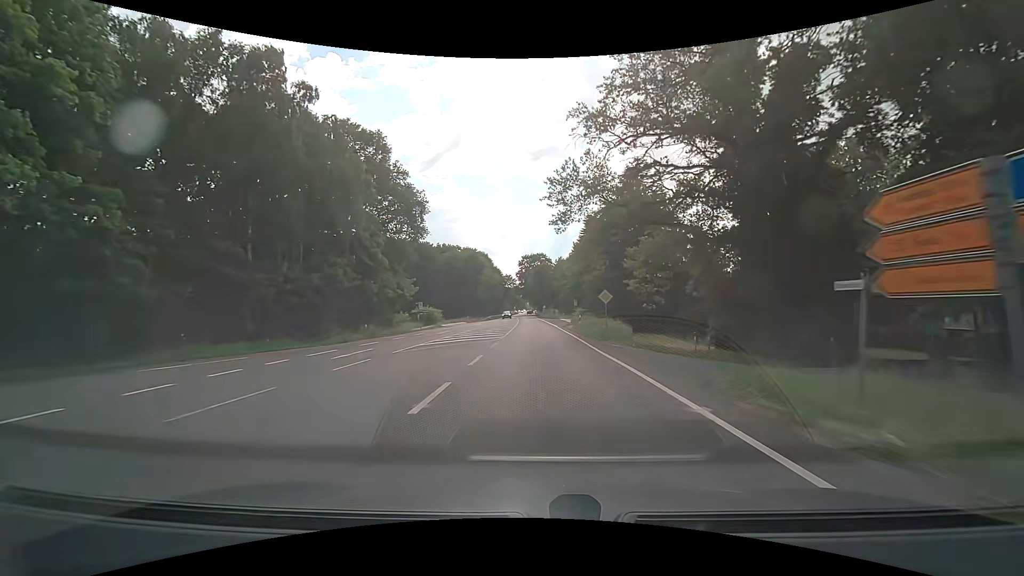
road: primary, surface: asphalt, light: Day
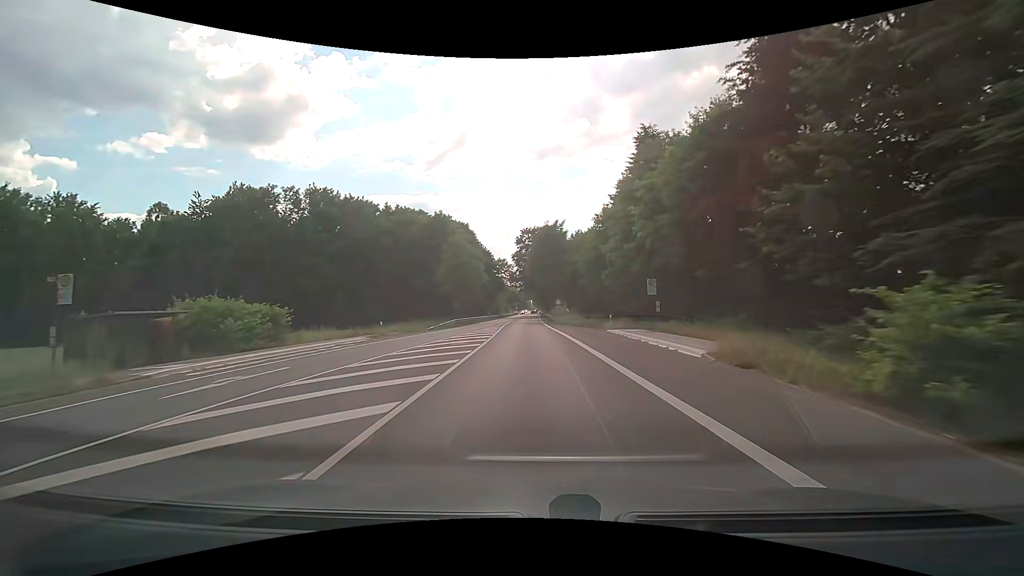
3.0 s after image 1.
(0.0, +52.4) m; 0°
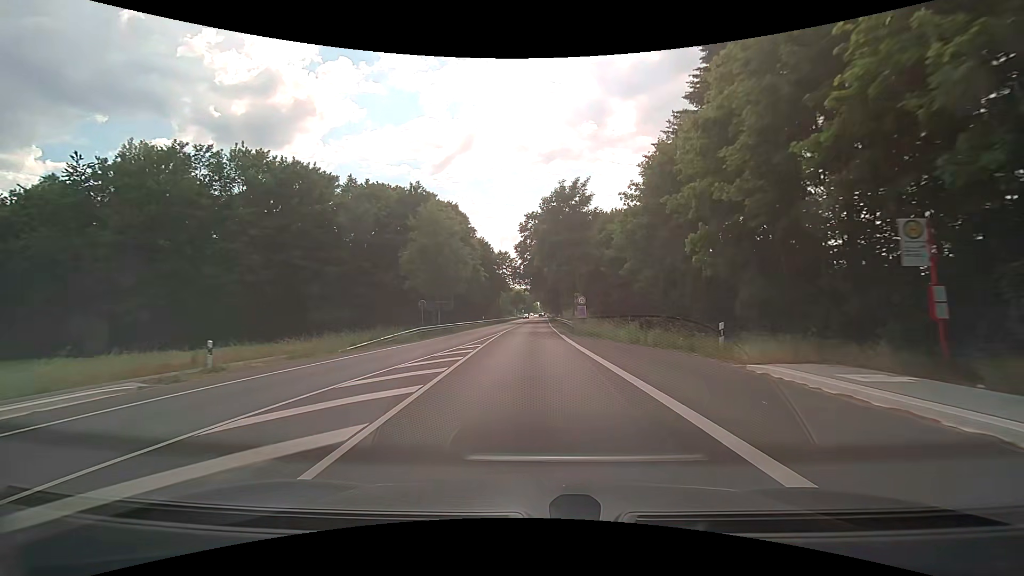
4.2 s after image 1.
(-0.2, +20.8) m; -1°
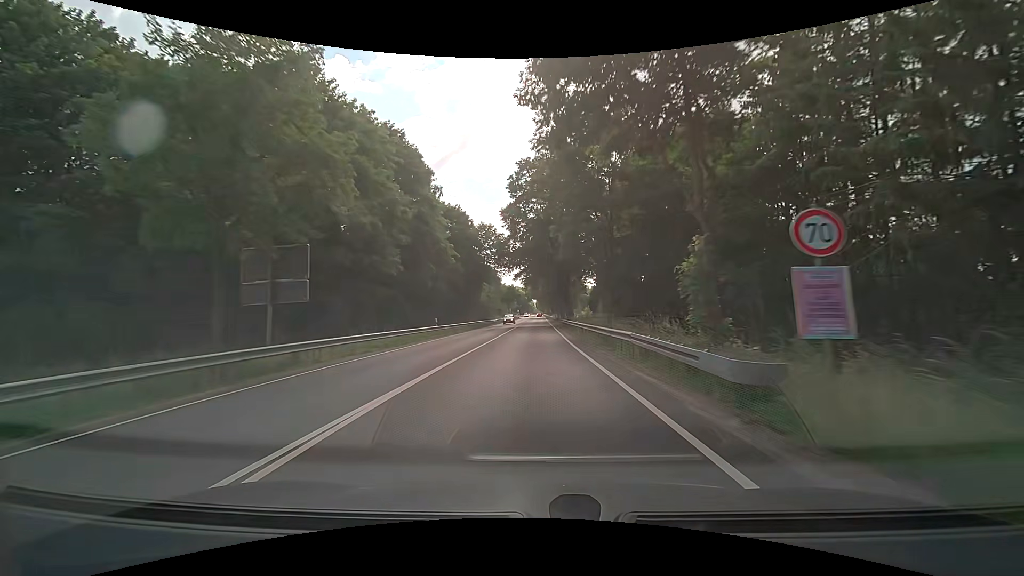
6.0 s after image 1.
(+0.1, +31.0) m; +1°
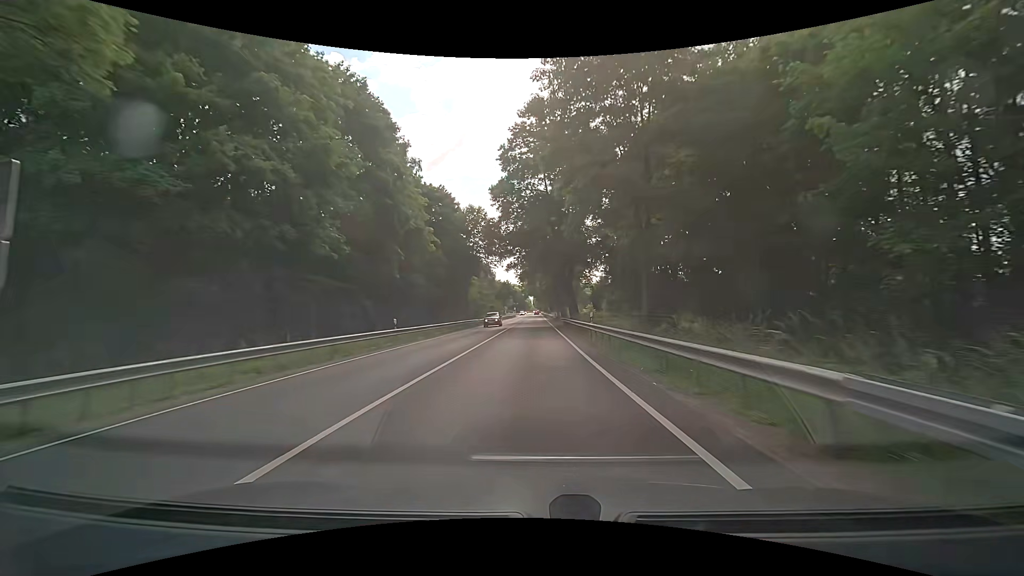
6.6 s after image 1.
(0.0, +10.2) m; 0°
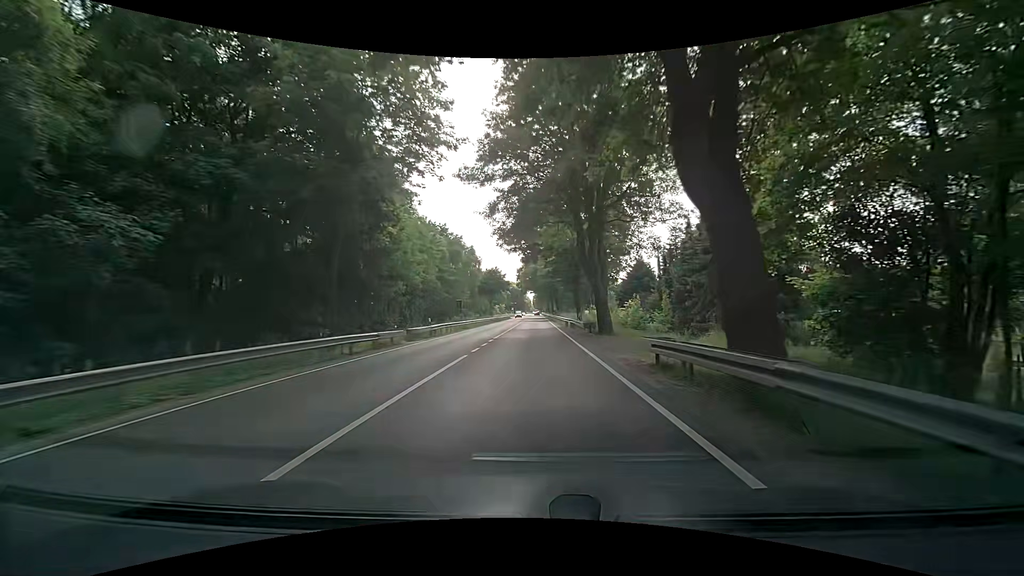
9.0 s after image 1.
(+0.4, +39.9) m; 0°
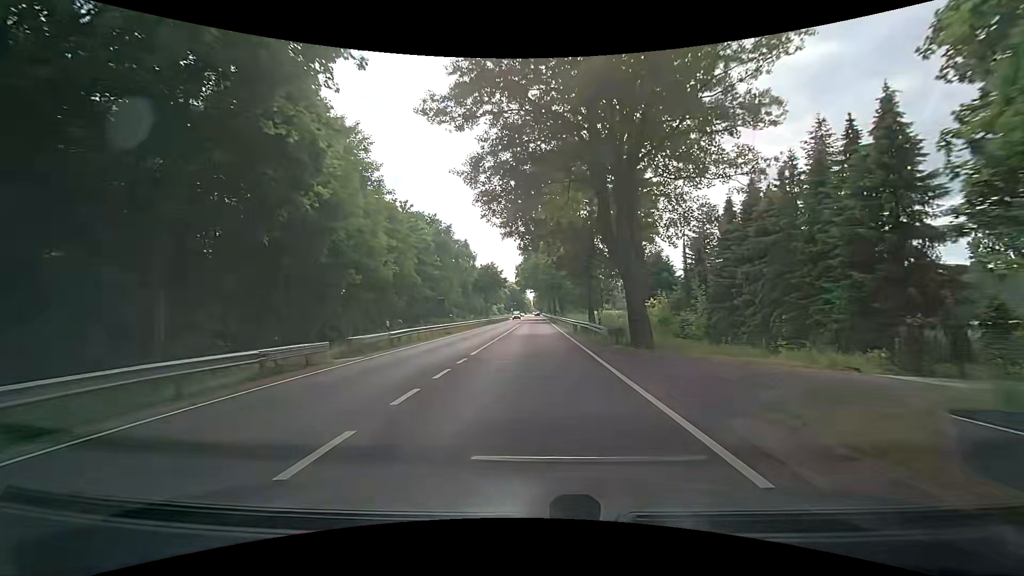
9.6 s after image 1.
(0.0, +9.7) m; +1°
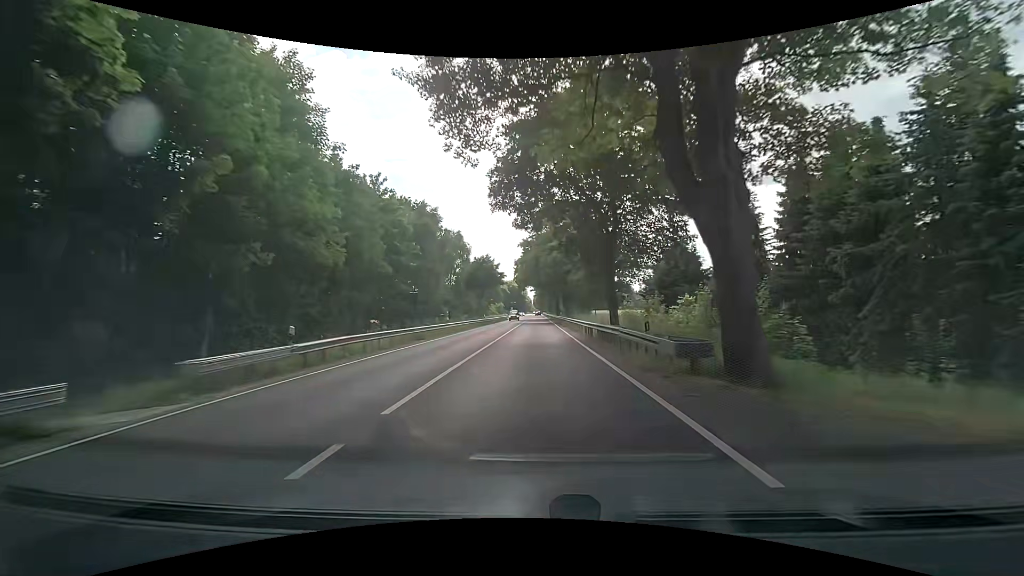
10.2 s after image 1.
(-0.1, +9.6) m; 0°
(0, +10) (0, +20) (0, +30) (0, +40) (0, +50) (0, +60) (0, +70) (0, +80) (0, +90) (-1, +100) m
